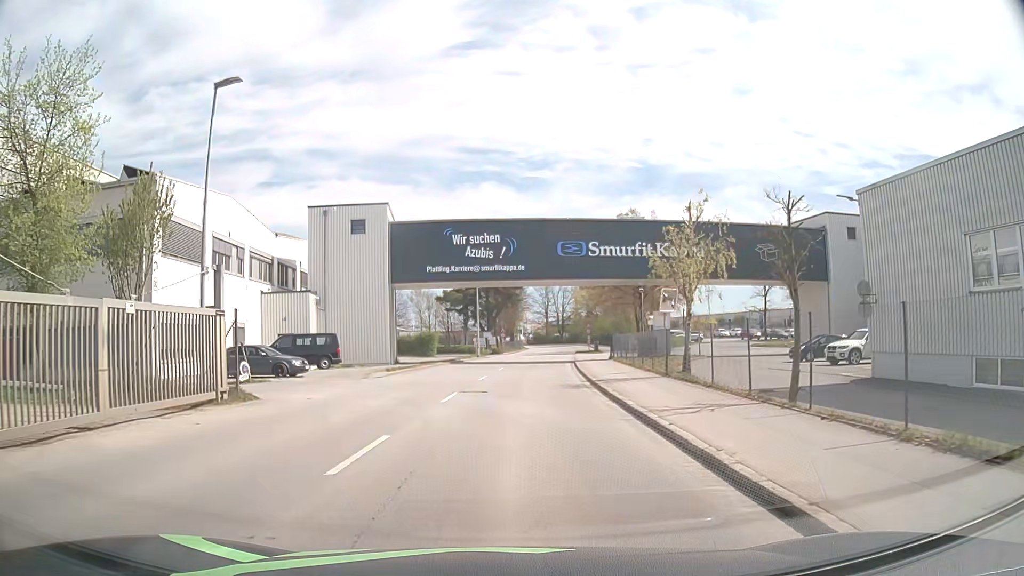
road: tertiary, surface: asphalt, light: Day
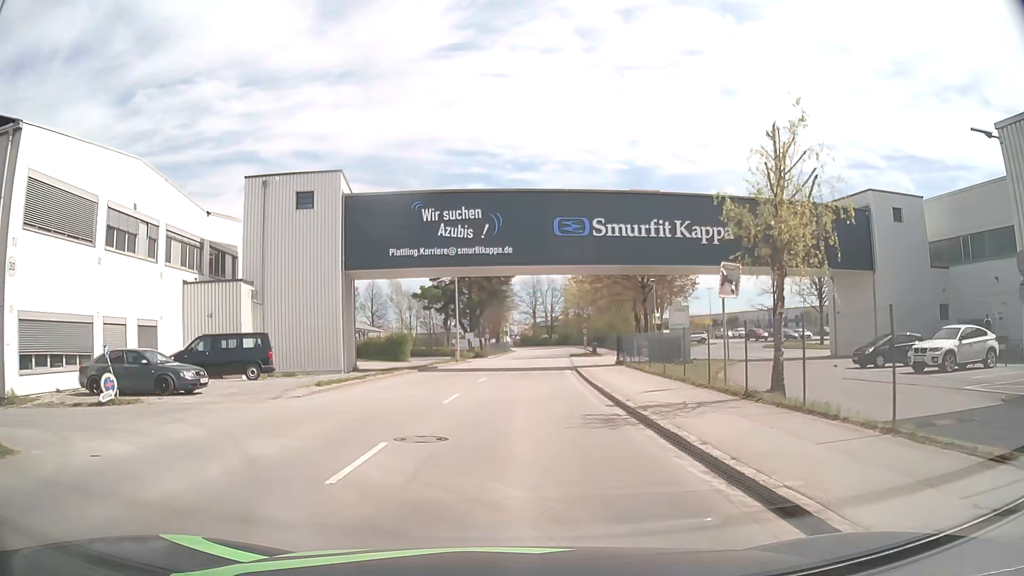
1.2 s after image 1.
(+0.1, +8.8) m; +1°
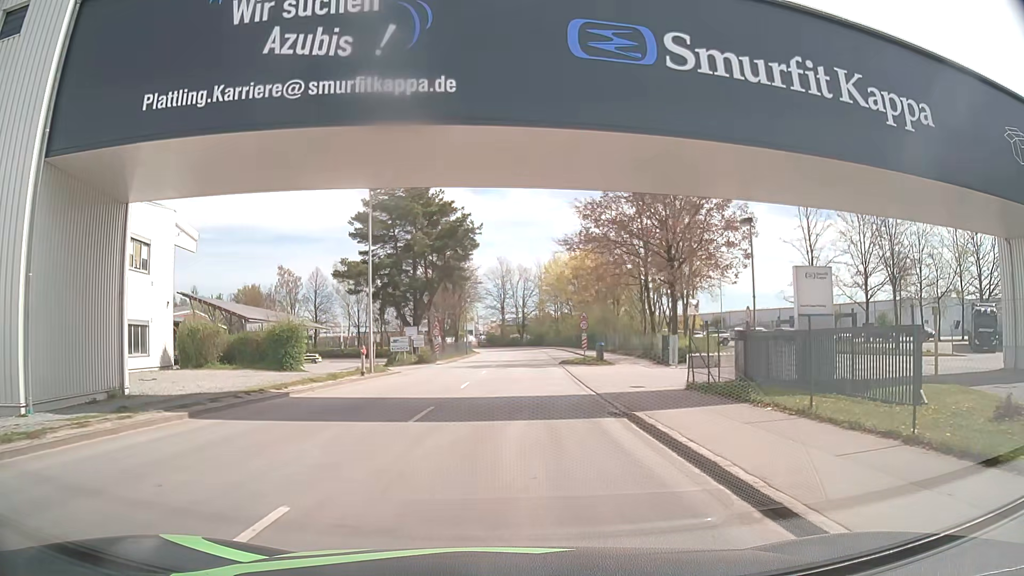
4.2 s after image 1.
(+0.7, +21.9) m; +3°
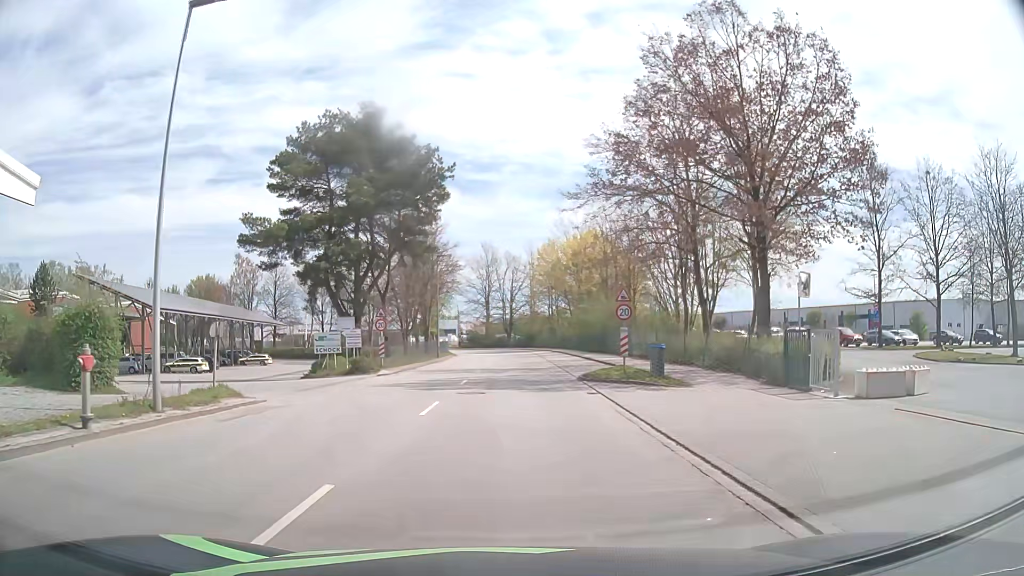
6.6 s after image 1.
(+0.1, +17.1) m; 0°
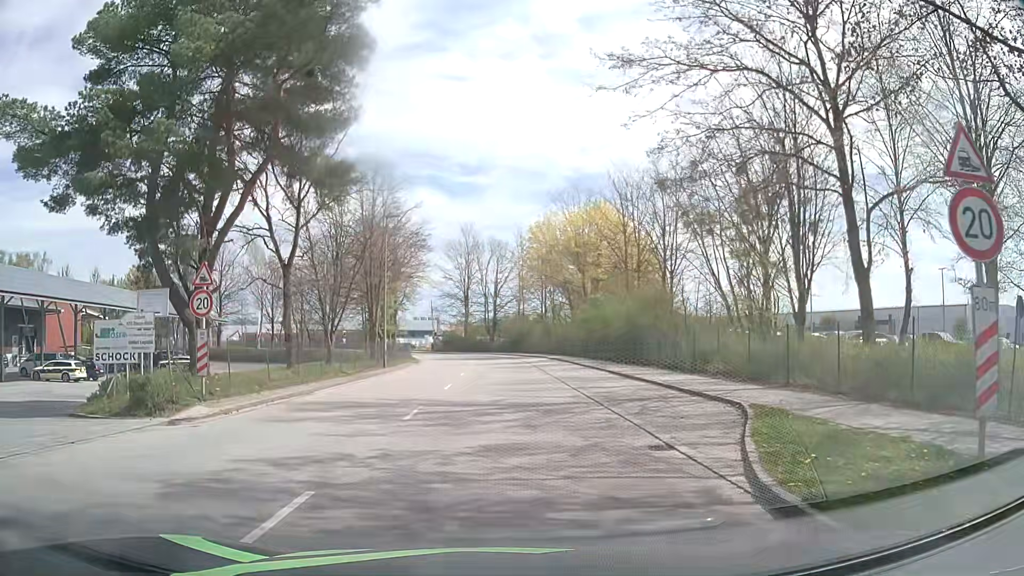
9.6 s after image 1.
(+0.6, +18.1) m; +3°
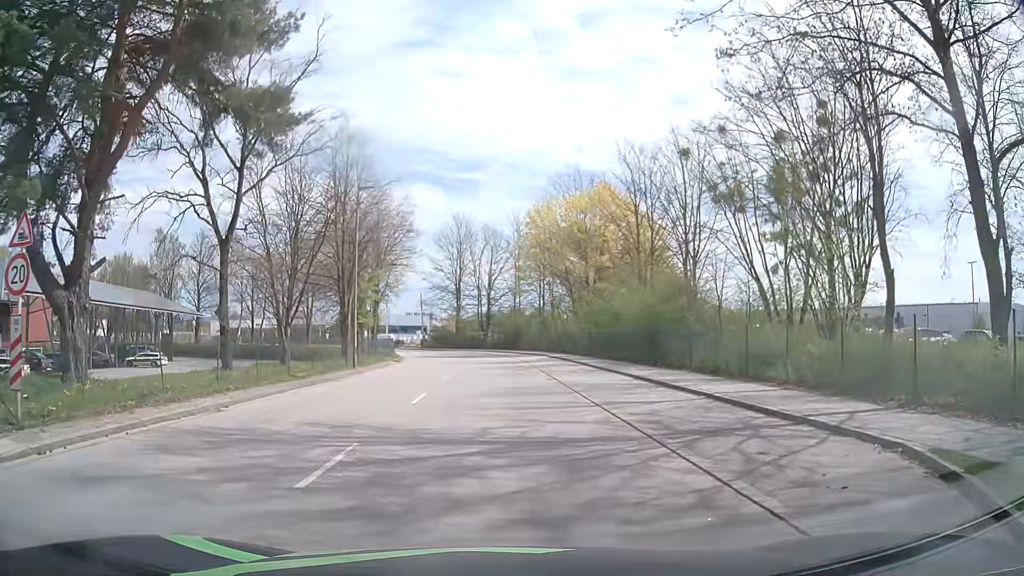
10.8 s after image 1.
(0.0, +6.1) m; 0°
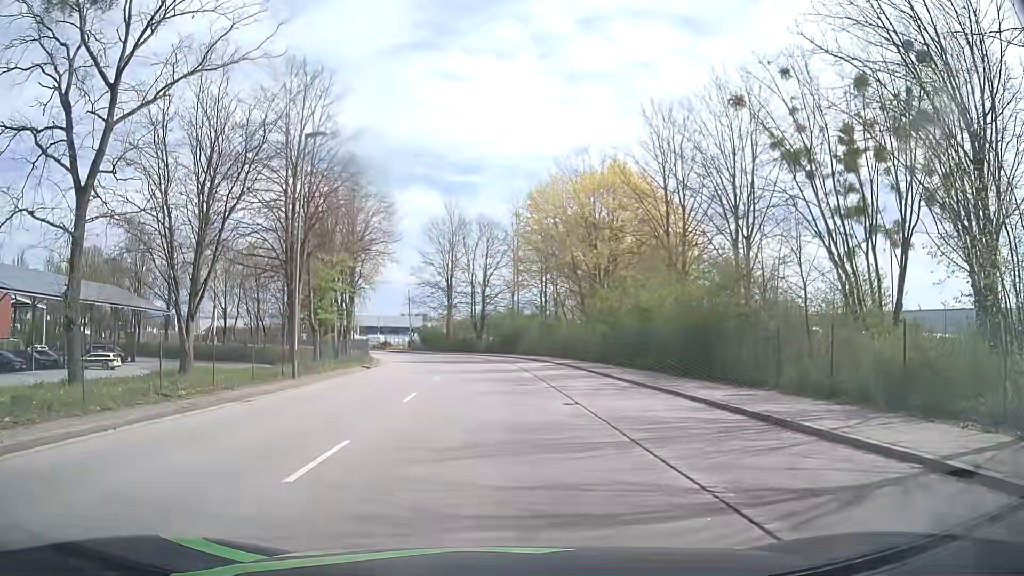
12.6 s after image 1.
(+0.1, +8.5) m; 0°
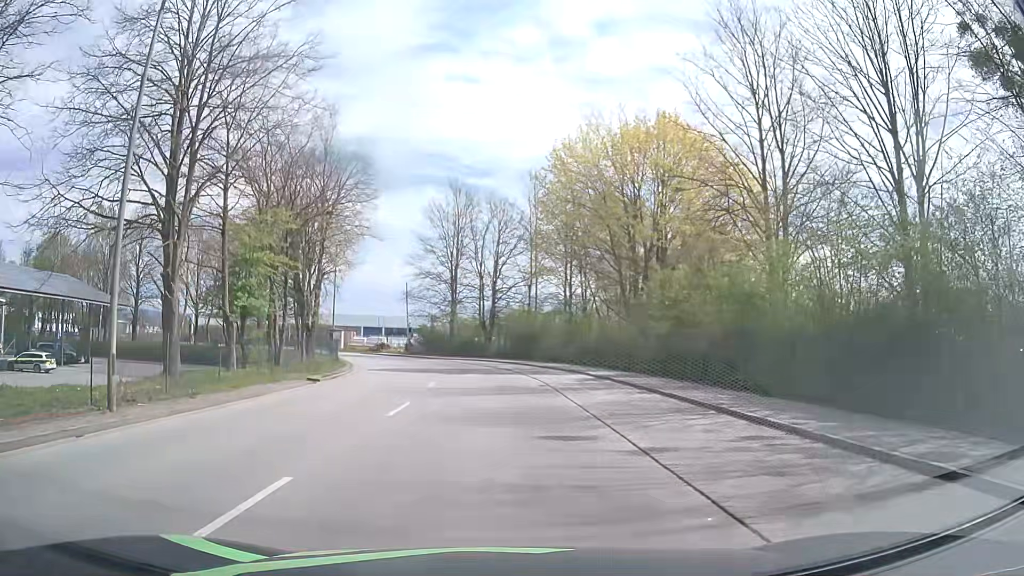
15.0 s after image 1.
(0.0, +11.9) m; 0°
